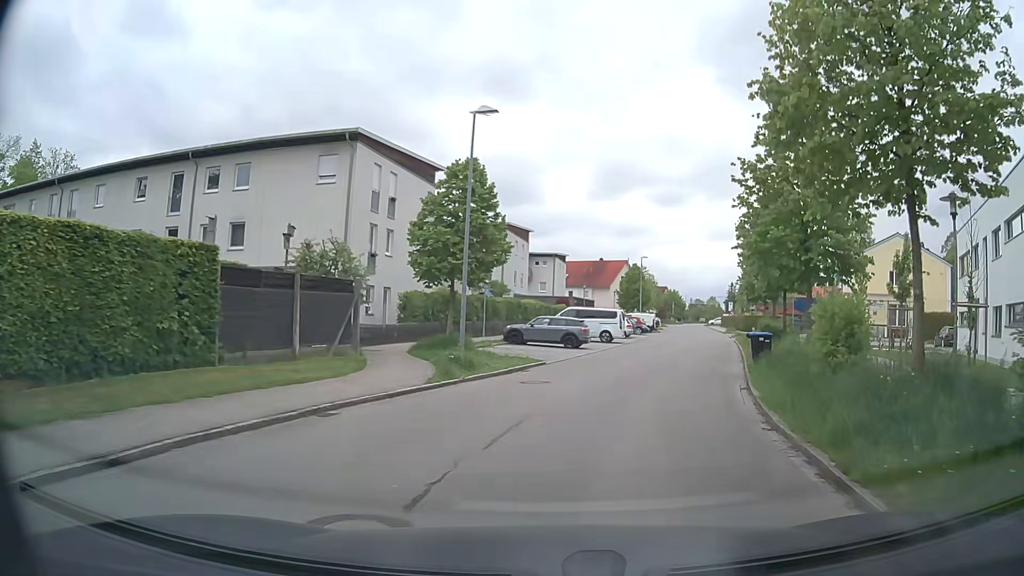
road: residential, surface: asphalt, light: Day
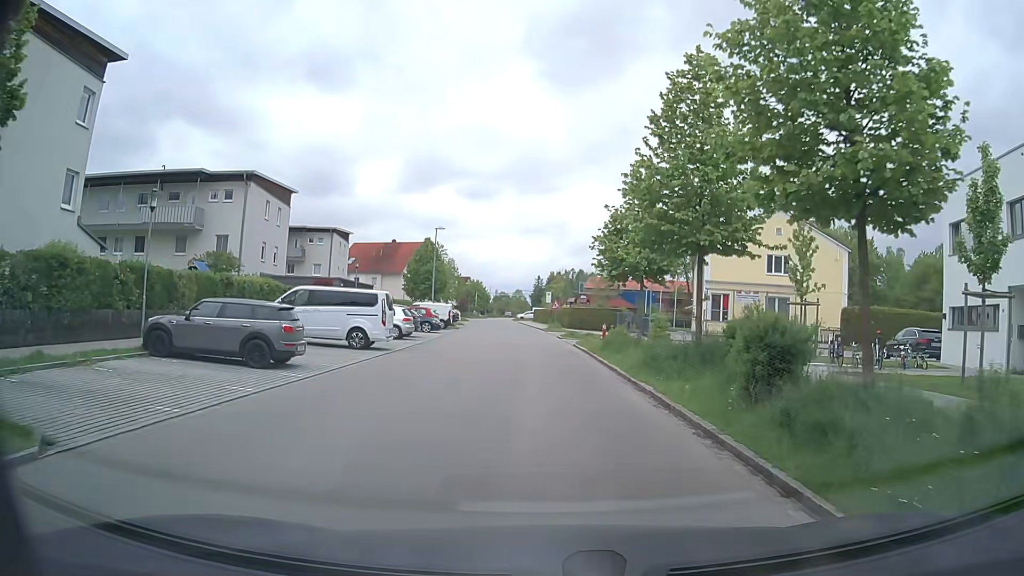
(+3.1, +17.1) m; +17°
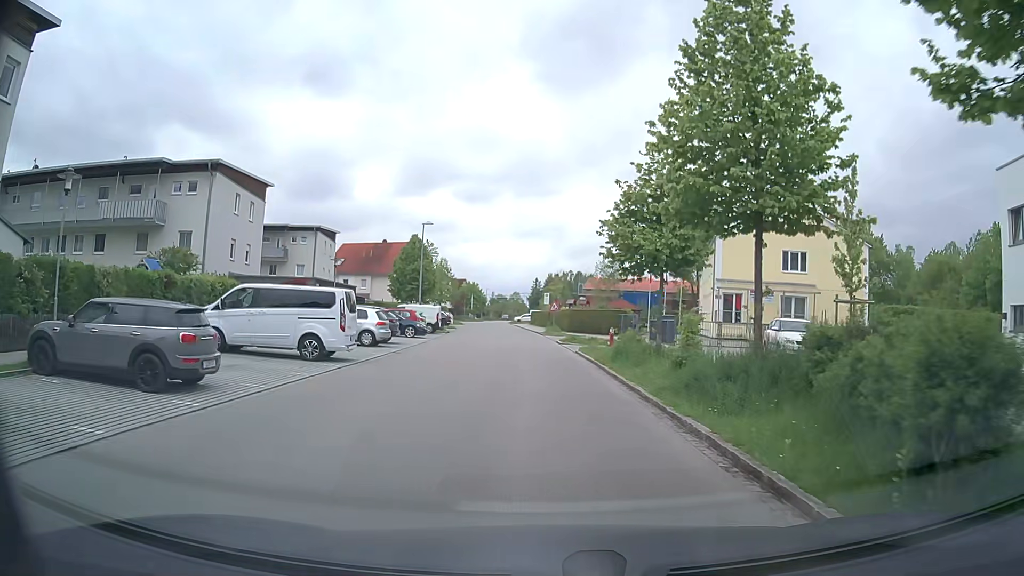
(+0.1, +4.4) m; +1°
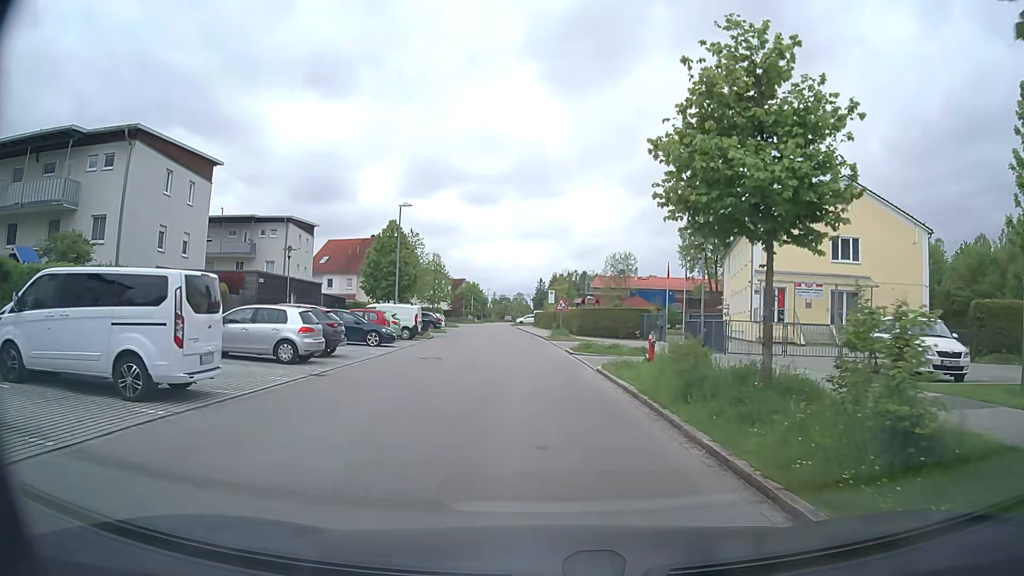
(0.0, +8.8) m; -1°
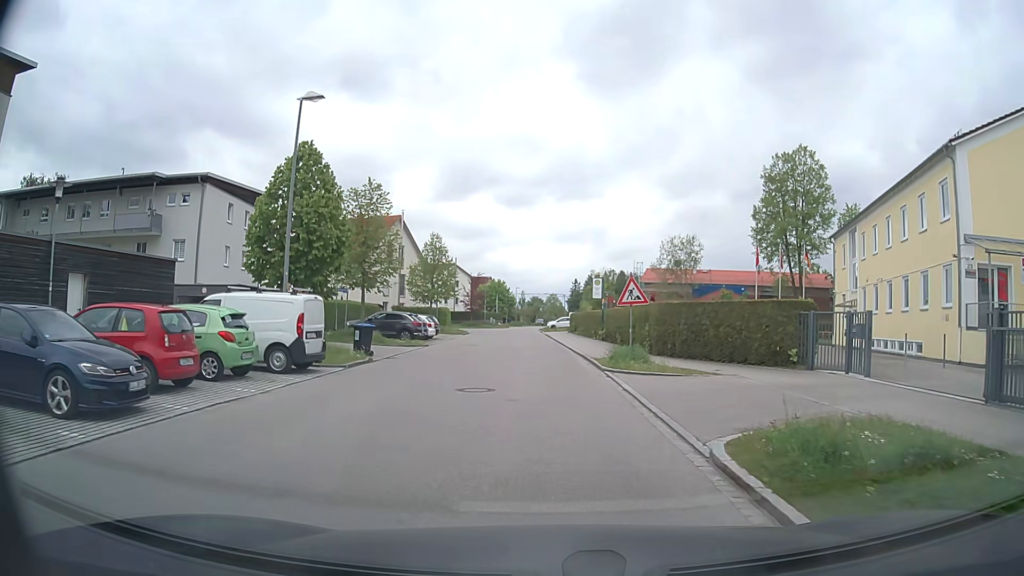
(-0.2, +20.6) m; -2°
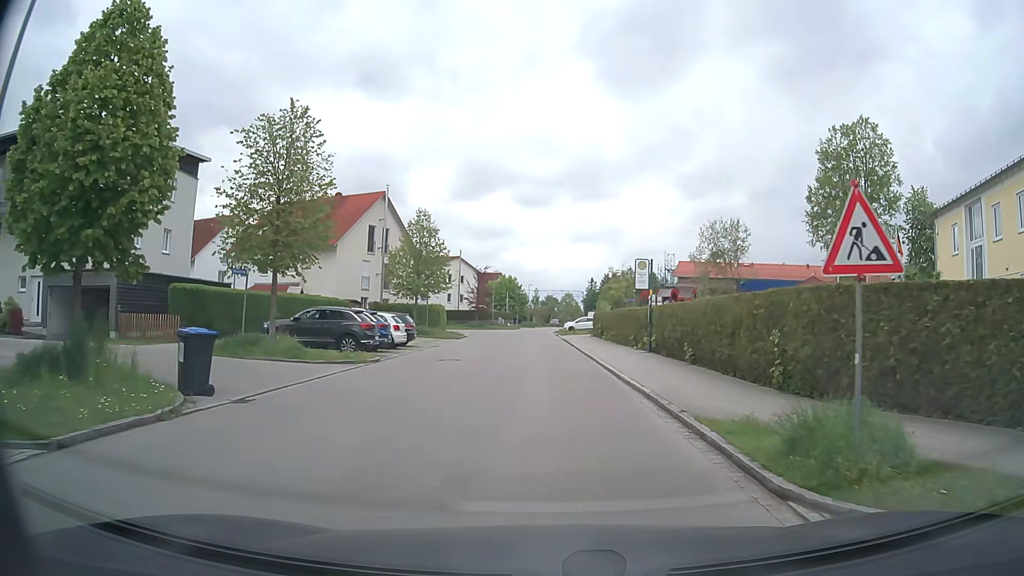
(-0.3, +12.4) m; -2°
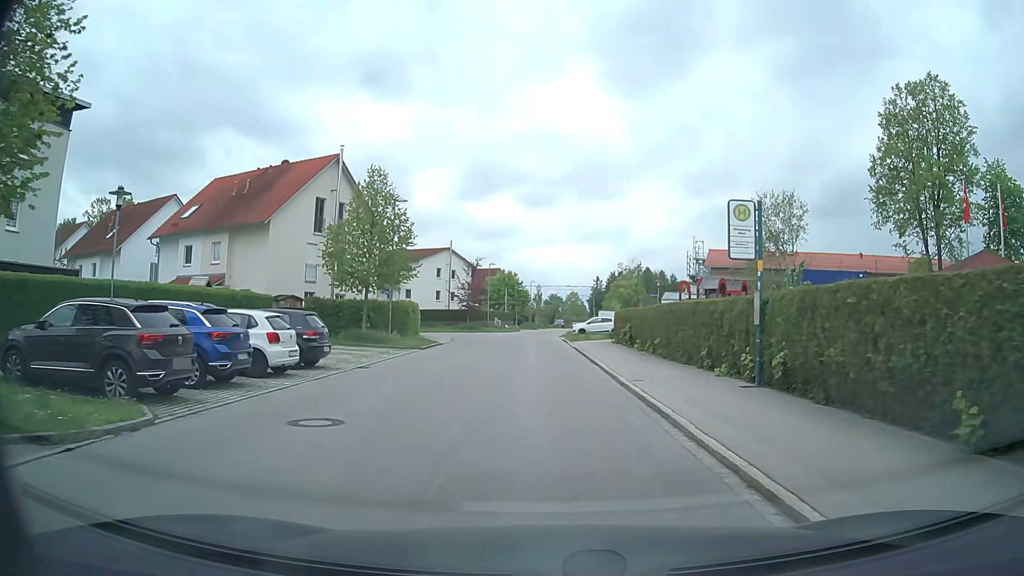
(+0.1, +13.1) m; 0°
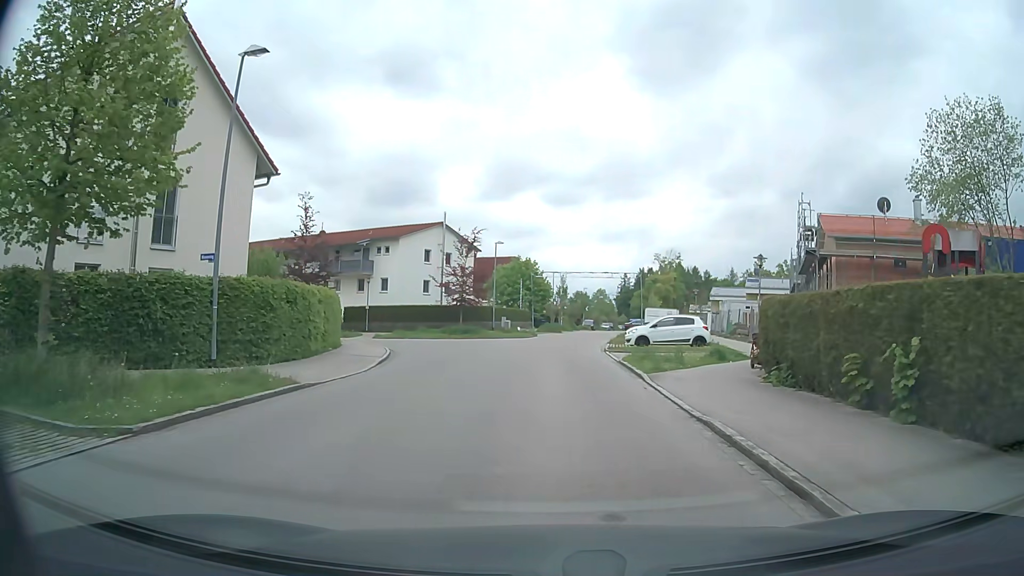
(-0.4, +22.3) m; -2°
(0, +10) (0, +20) (-1, +30) (-6, +39) (-14, +44) (-23, +49) (-31, +54) (-40, +59) (-49, +64) (-57, +69) m
